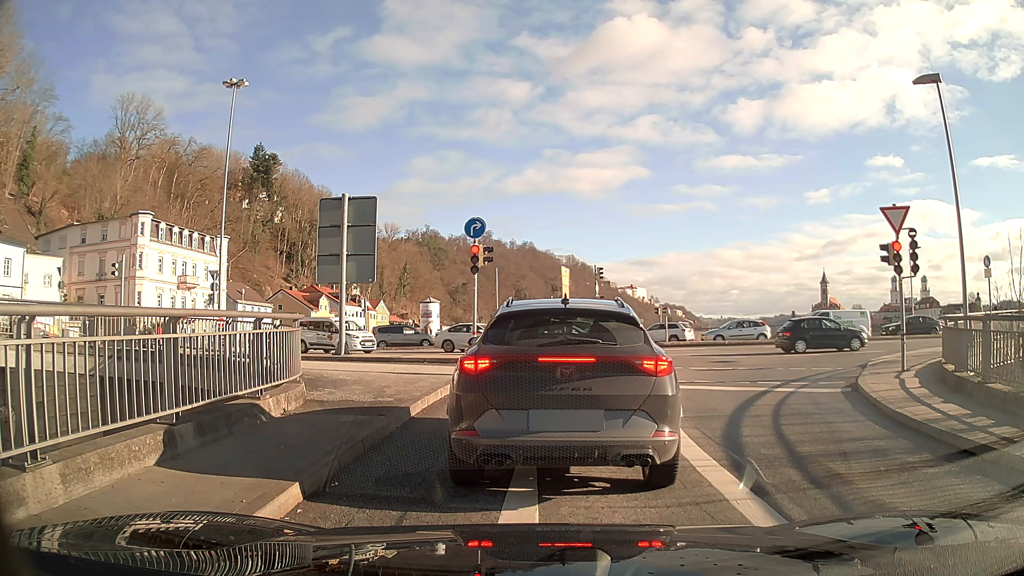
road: primary_link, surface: asphalt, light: Day
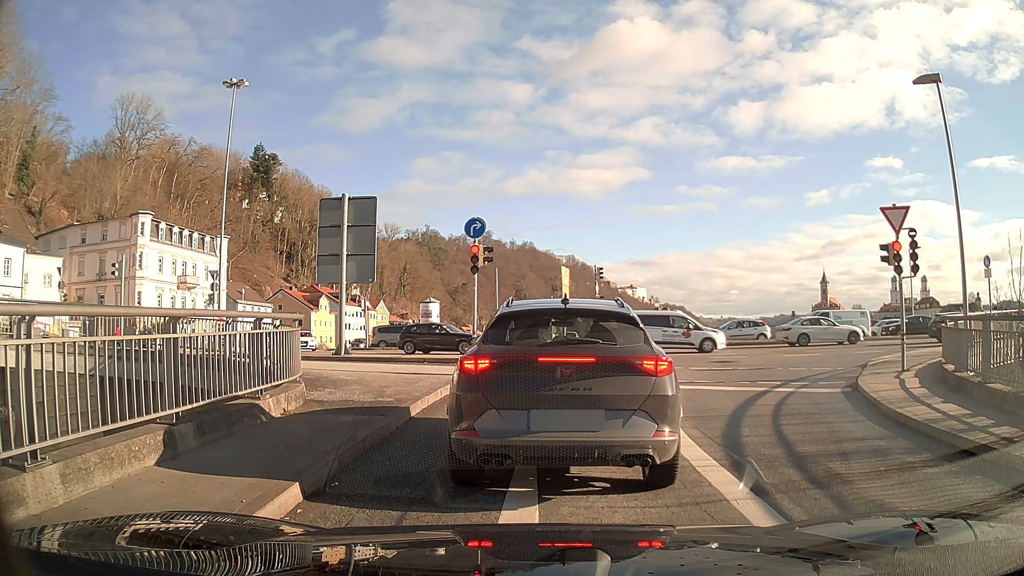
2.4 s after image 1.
(0.0, 0.0) m; 0°
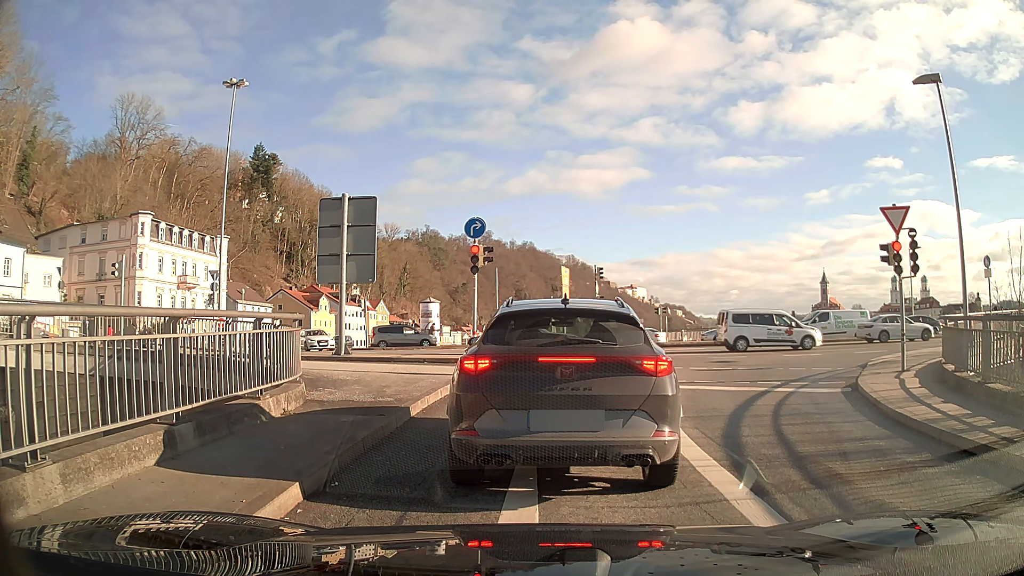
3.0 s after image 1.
(0.0, 0.0) m; 0°
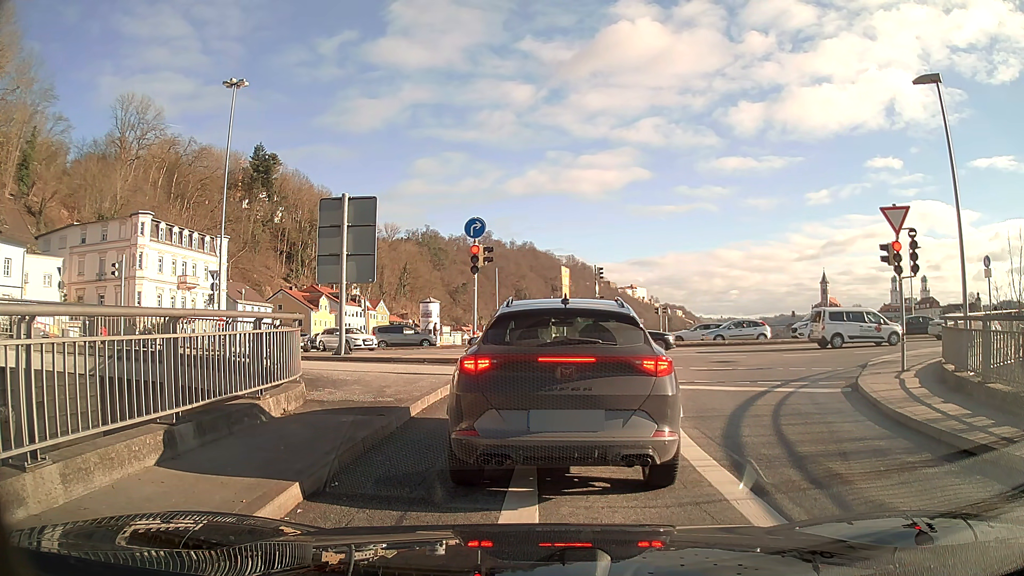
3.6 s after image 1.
(0.0, 0.0) m; 0°
